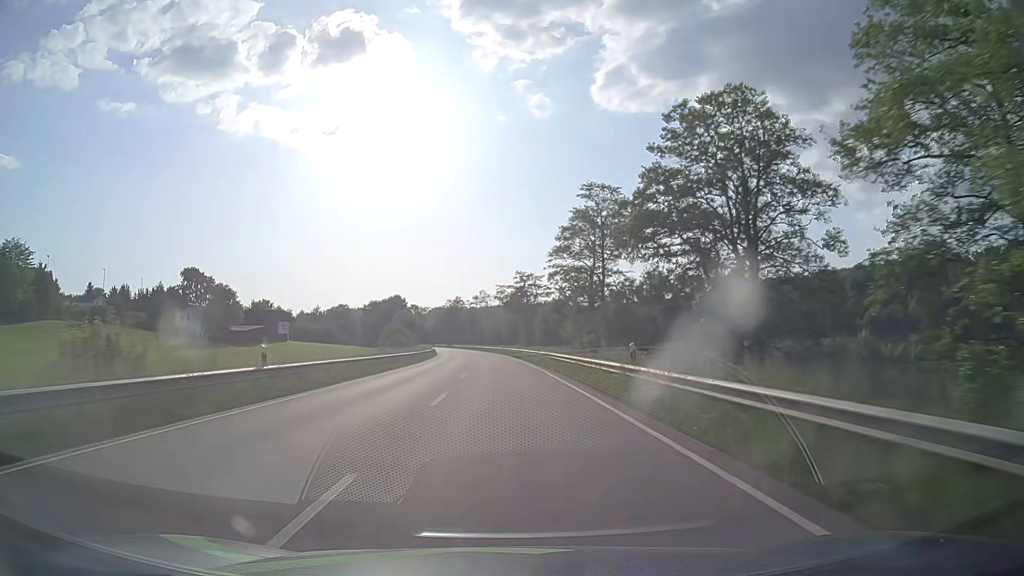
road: primary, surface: asphalt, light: Day
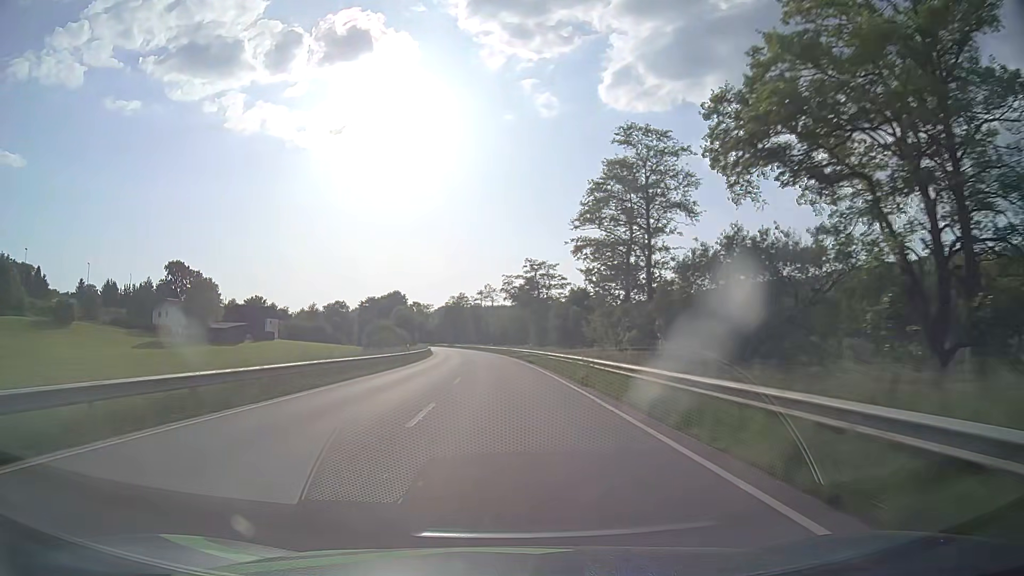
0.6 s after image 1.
(-0.1, +15.8) m; -1°
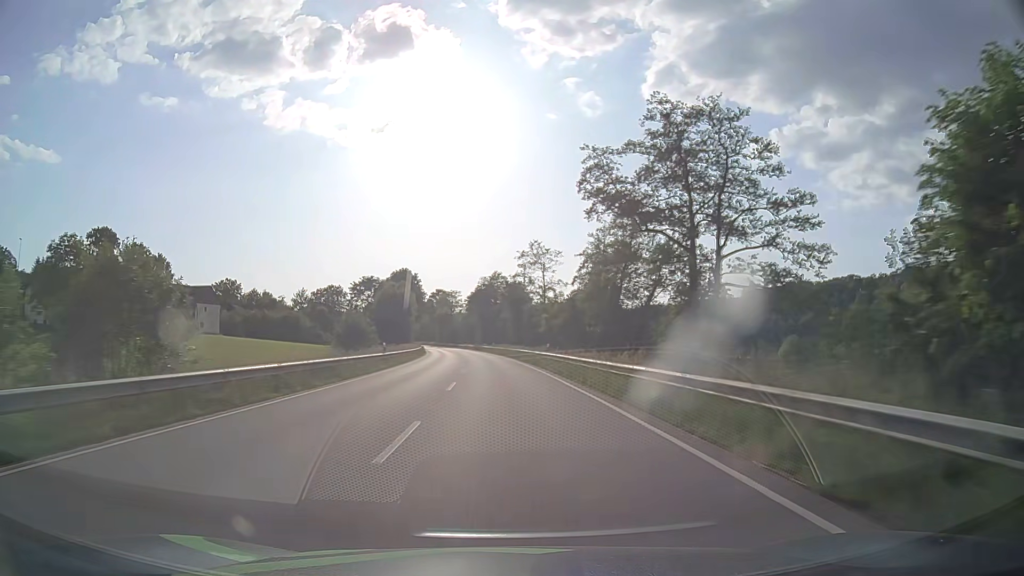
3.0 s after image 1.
(-2.0, +63.1) m; -4°
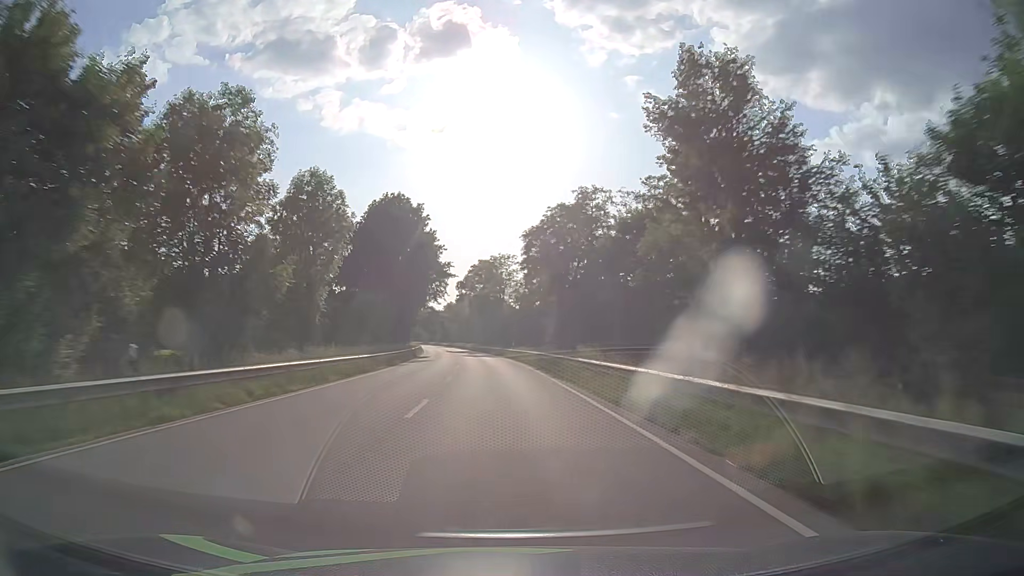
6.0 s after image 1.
(-3.7, +78.8) m; -5°
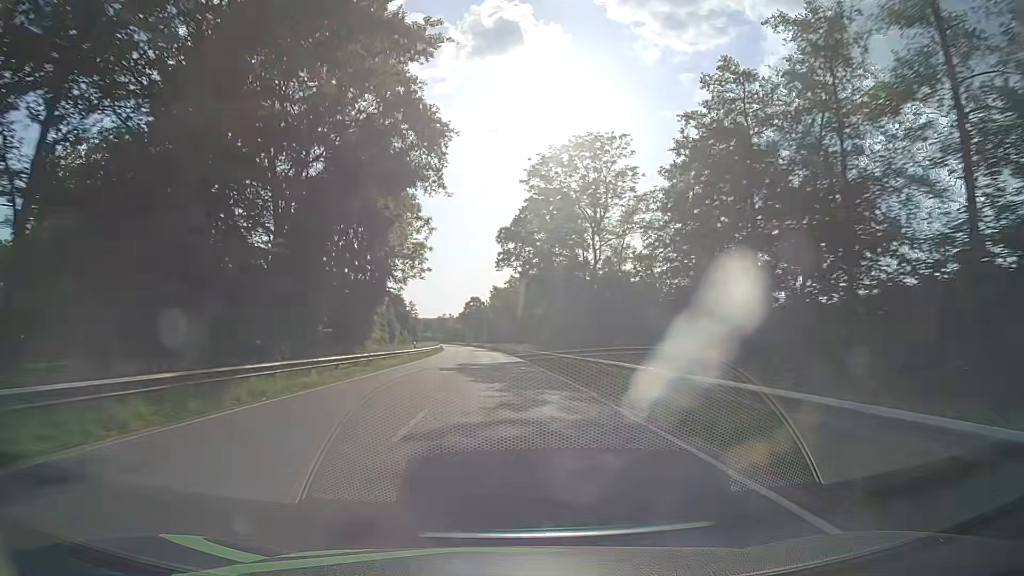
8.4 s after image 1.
(-3.0, +63.1) m; -5°
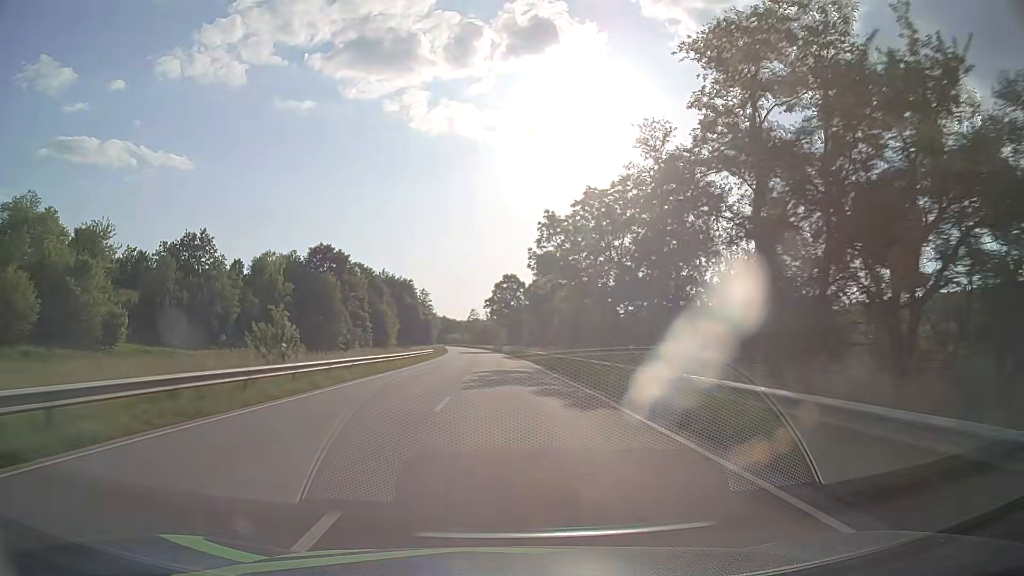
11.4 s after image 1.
(-2.9, +79.0) m; -4°
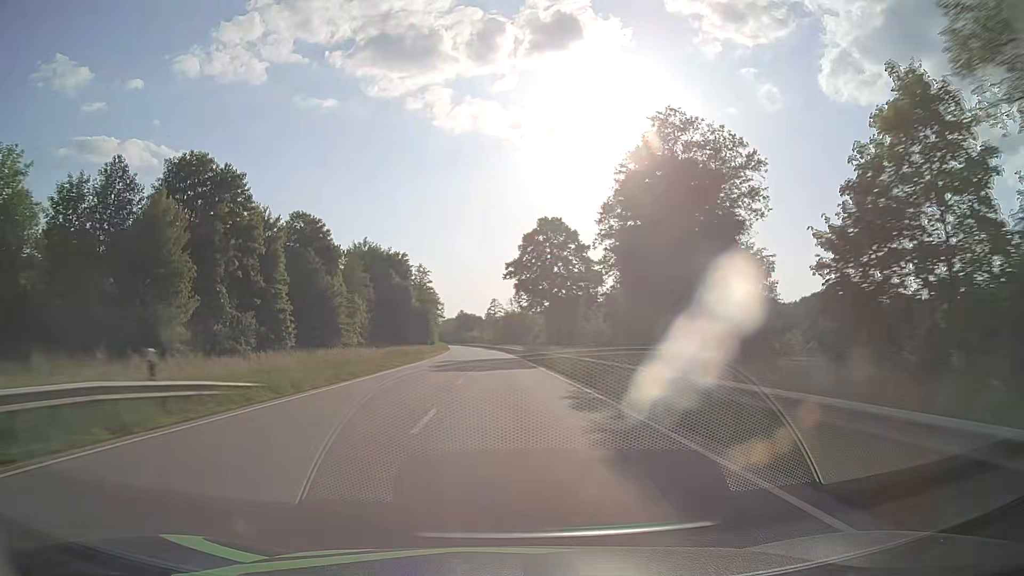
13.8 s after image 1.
(-1.1, +63.3) m; -2°
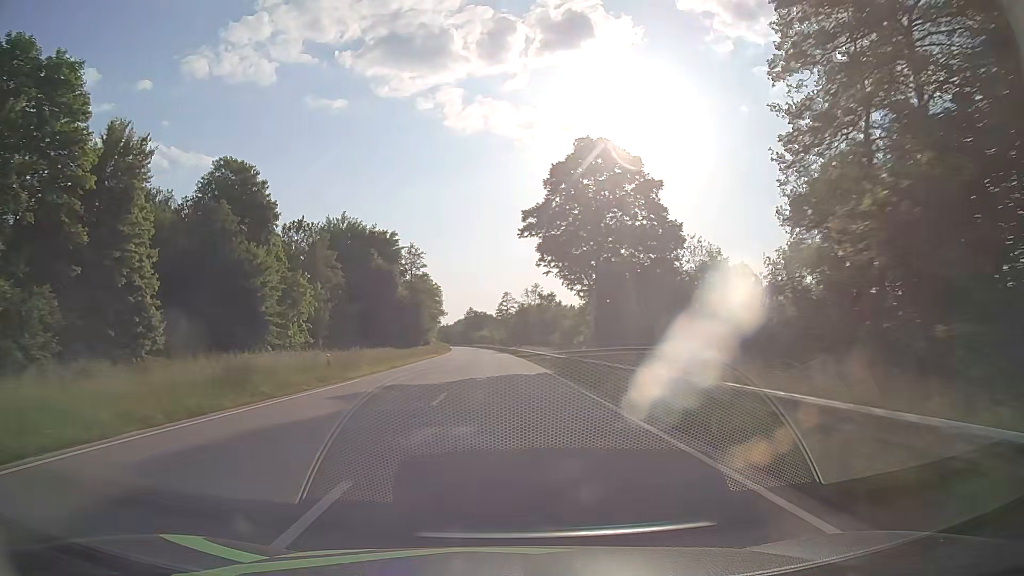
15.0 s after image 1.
(-0.2, +31.7) m; -1°
(0, +10) (0, +20) (0, +30) (0, +40) (-1, +50) (-1, +60) (-1, +70) (-2, +80) (-2, +90) (-3, +100) m
